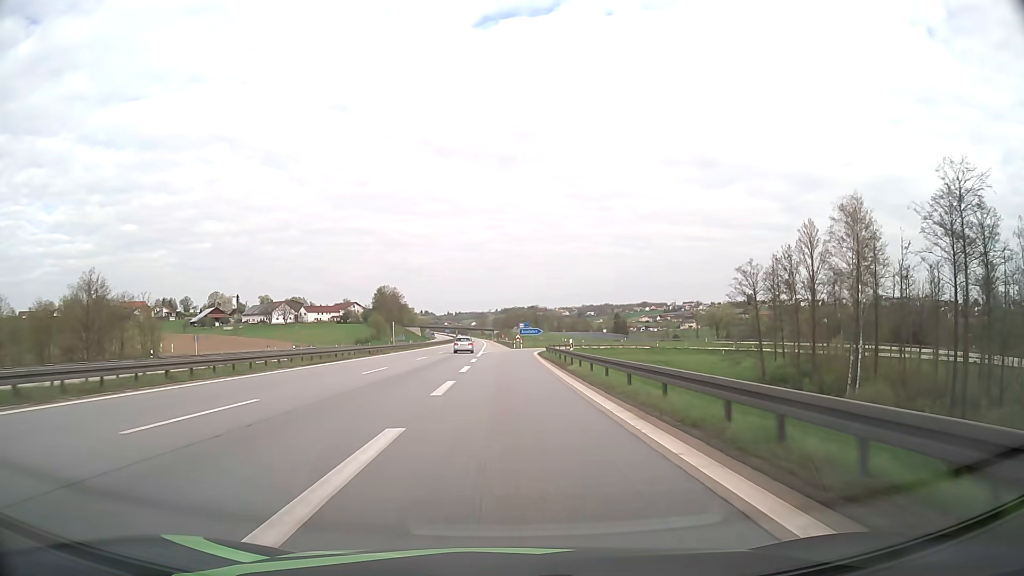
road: motorway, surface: asphalt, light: Day
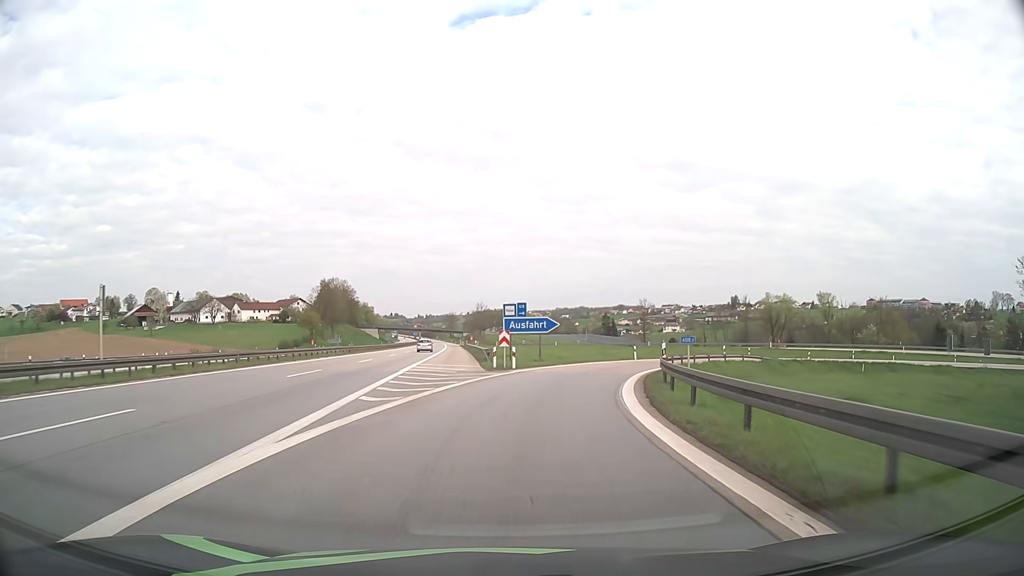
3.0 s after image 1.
(0.0, +56.0) m; +2°
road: motorway_link
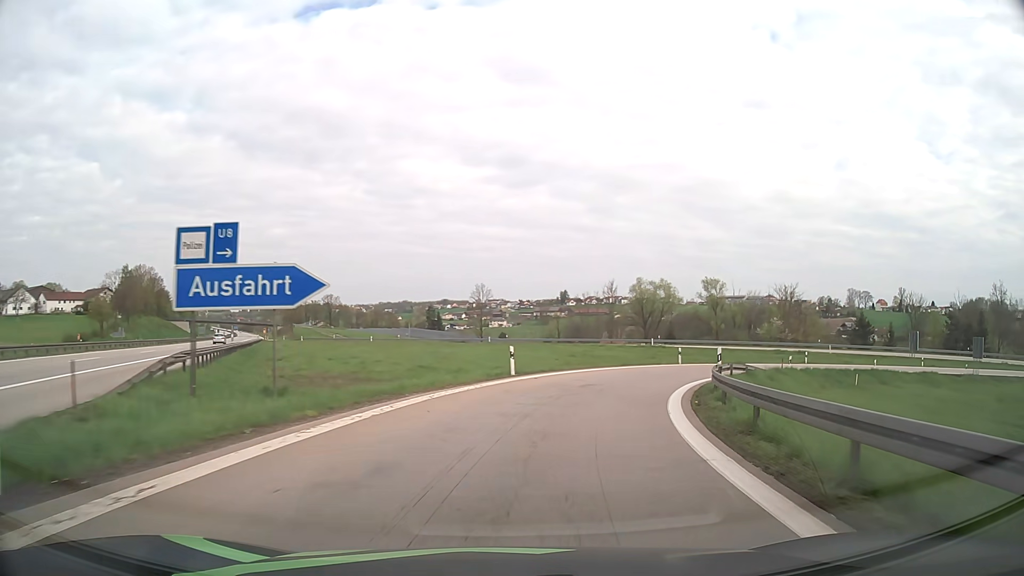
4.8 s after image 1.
(+3.0, +27.4) m; +15°
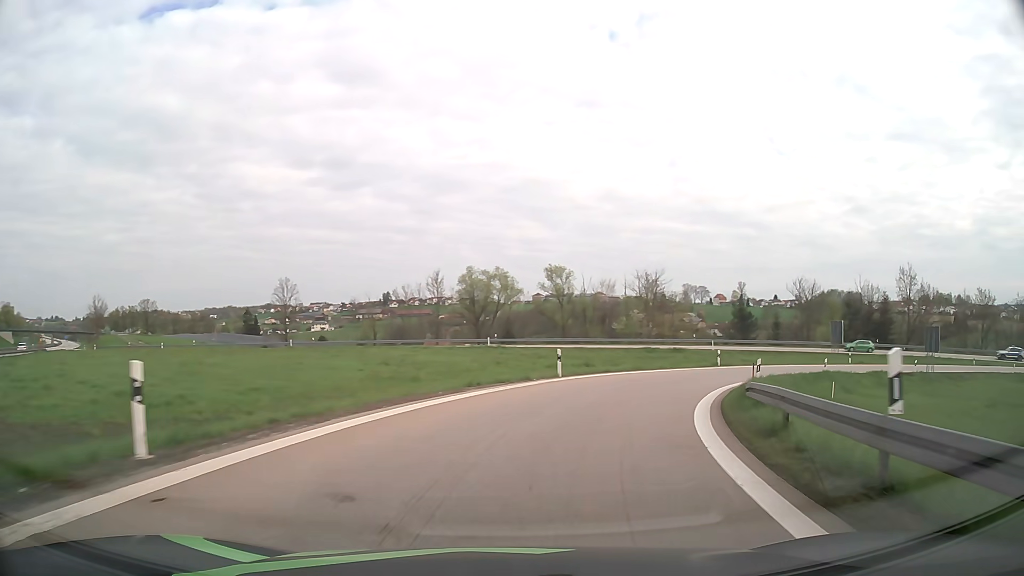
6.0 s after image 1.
(+2.0, +17.1) m; +15°
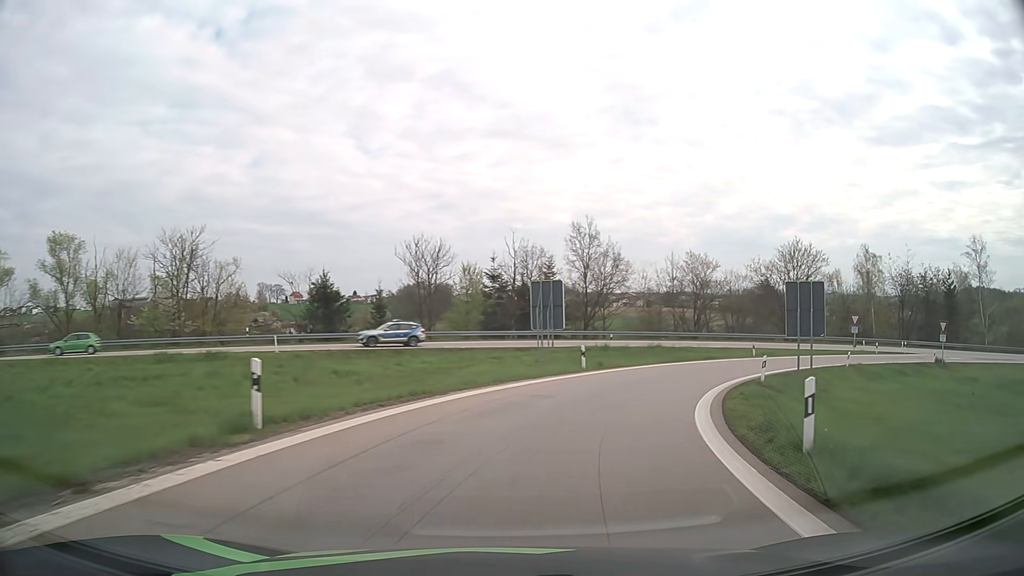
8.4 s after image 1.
(+9.9, +31.0) m; +36°
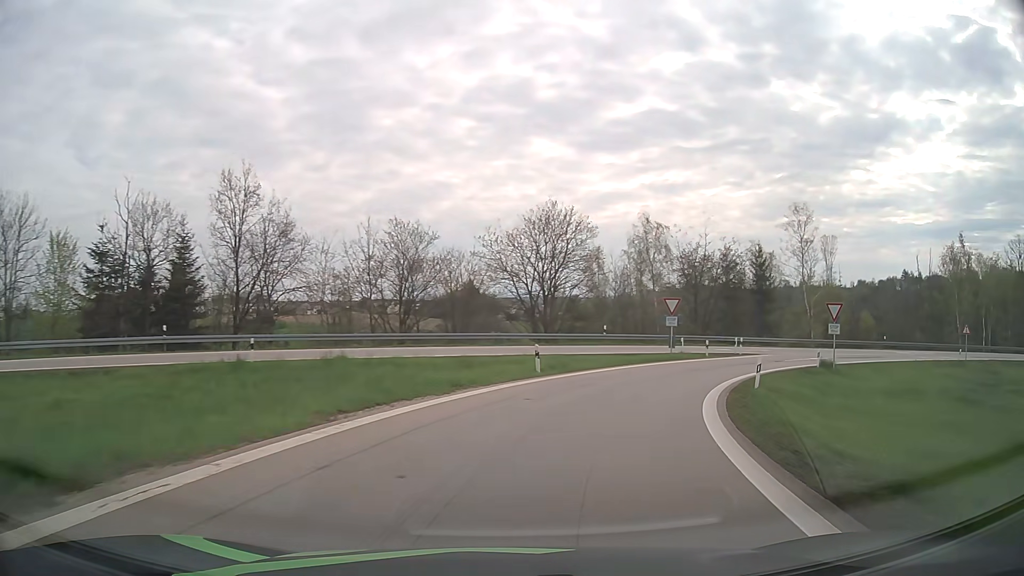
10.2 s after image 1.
(+5.3, +23.1) m; +26°
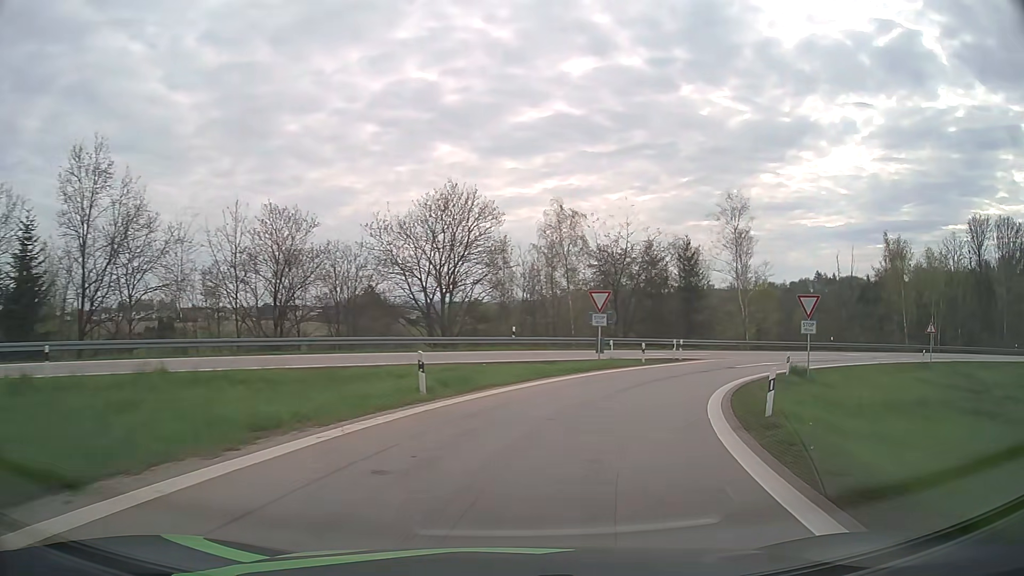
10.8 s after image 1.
(+0.5, +7.8) m; +8°
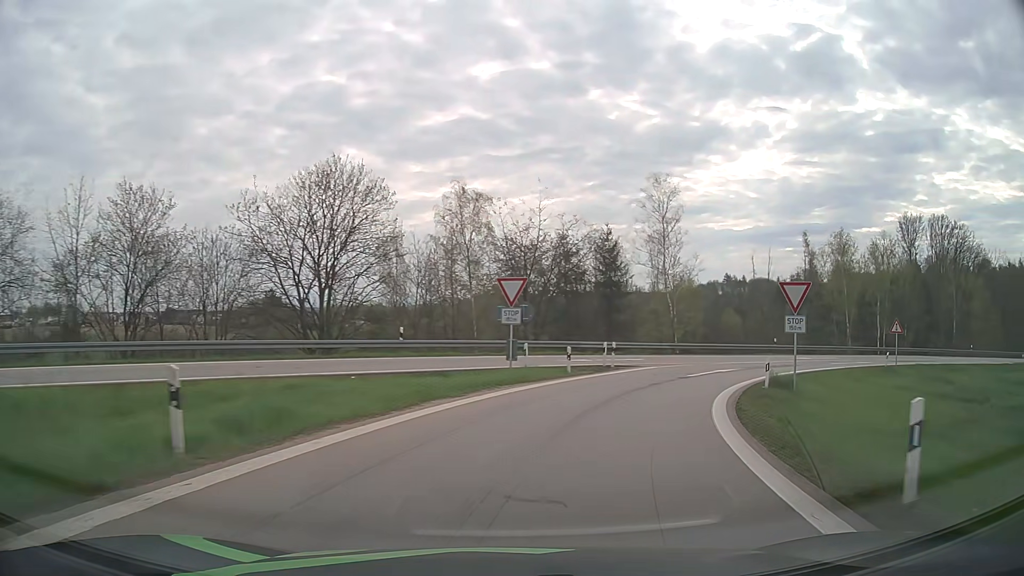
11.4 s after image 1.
(+0.6, +7.7) m; +8°
